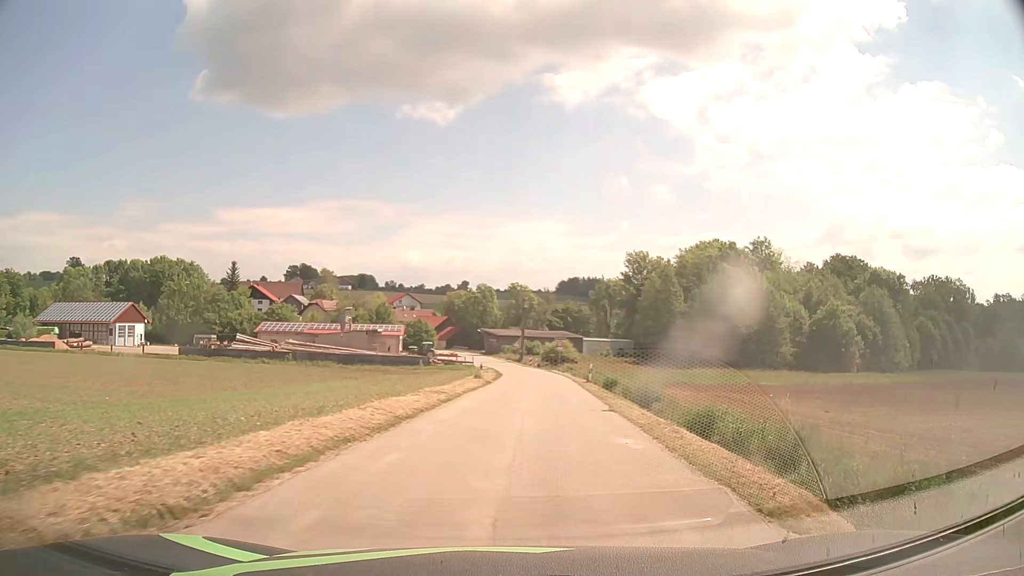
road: unclassified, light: Day
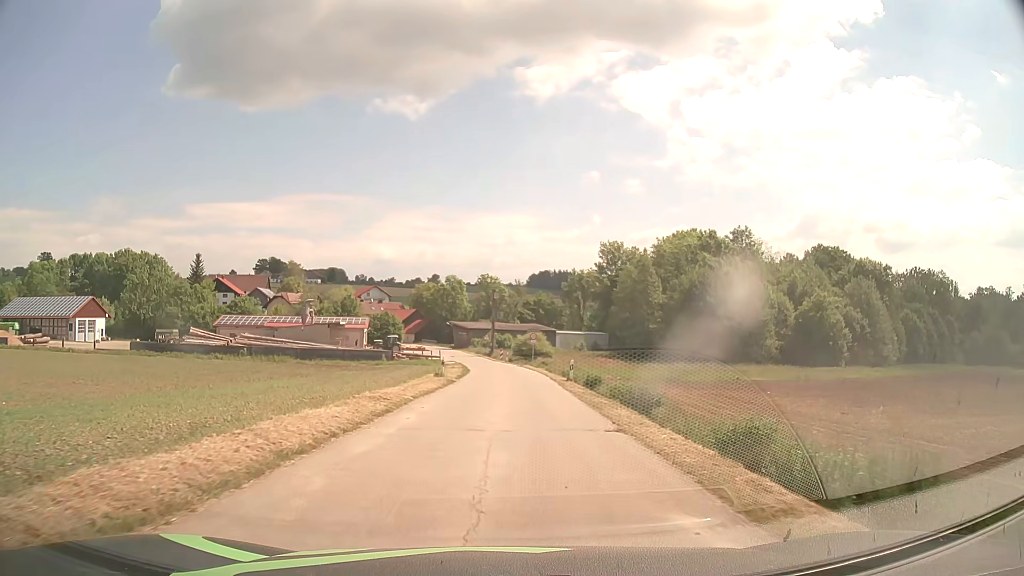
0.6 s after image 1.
(+0.2, +5.5) m; +2°
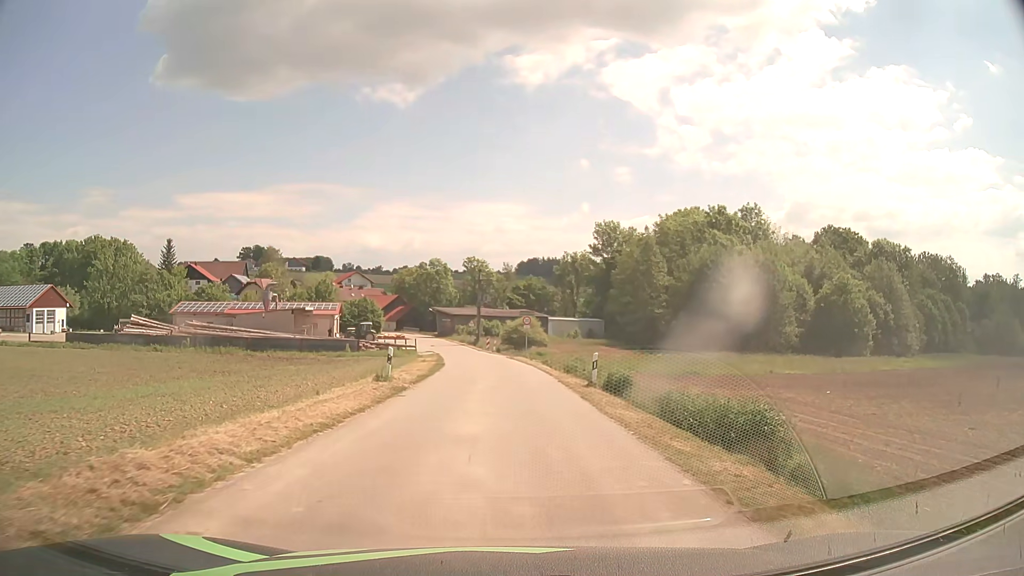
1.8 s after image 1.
(+0.2, +11.5) m; +1°
